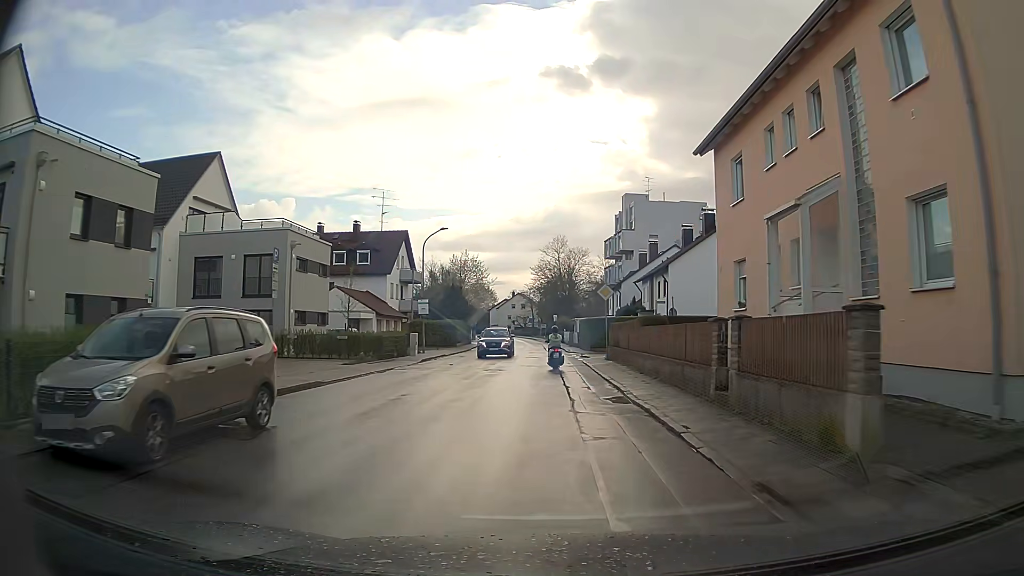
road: residential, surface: asphalt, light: Day
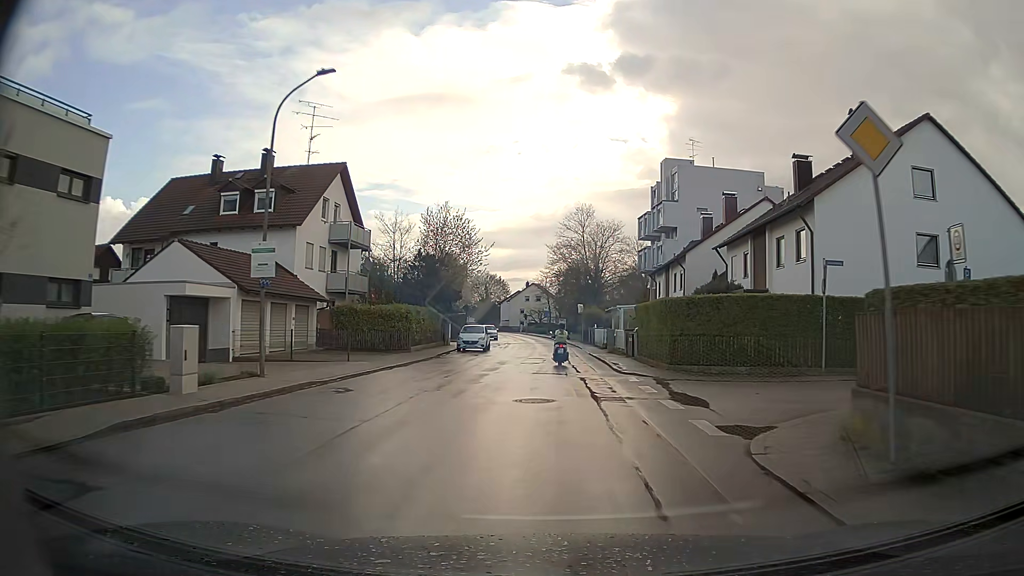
(-0.5, +25.3) m; -2°
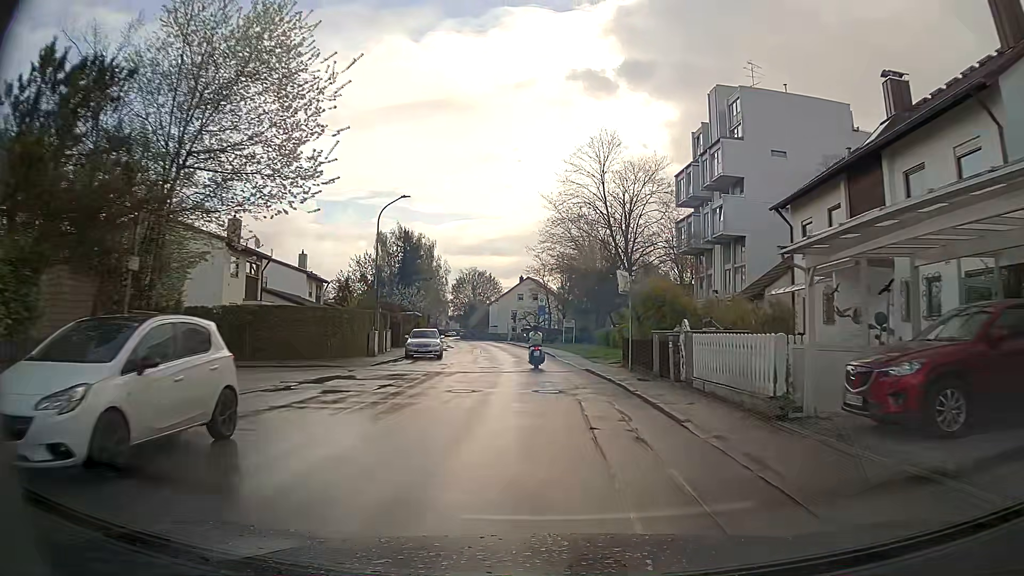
(+0.3, +34.0) m; -1°
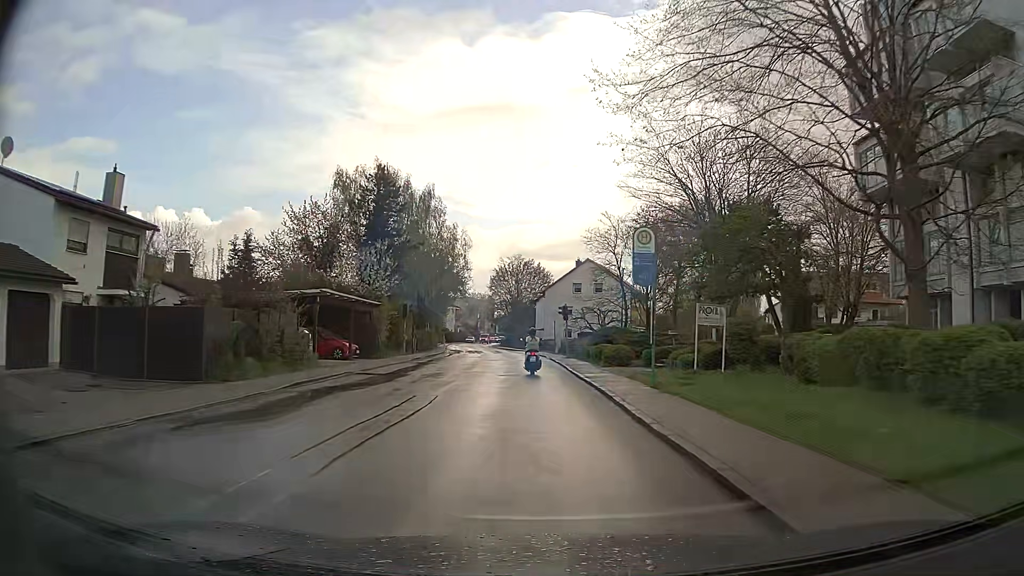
(-0.9, +35.3) m; -4°
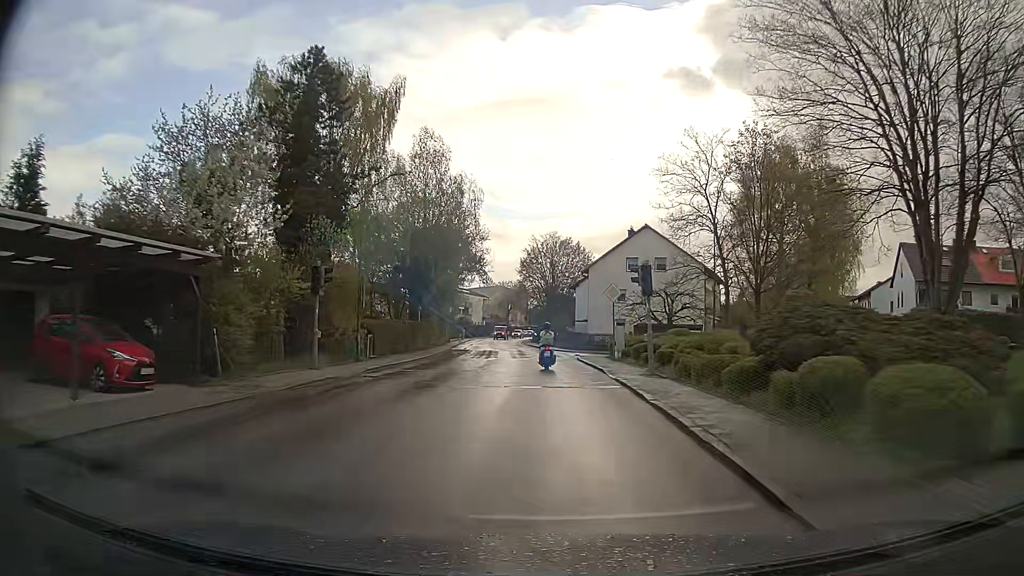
(-0.6, +21.2) m; -3°
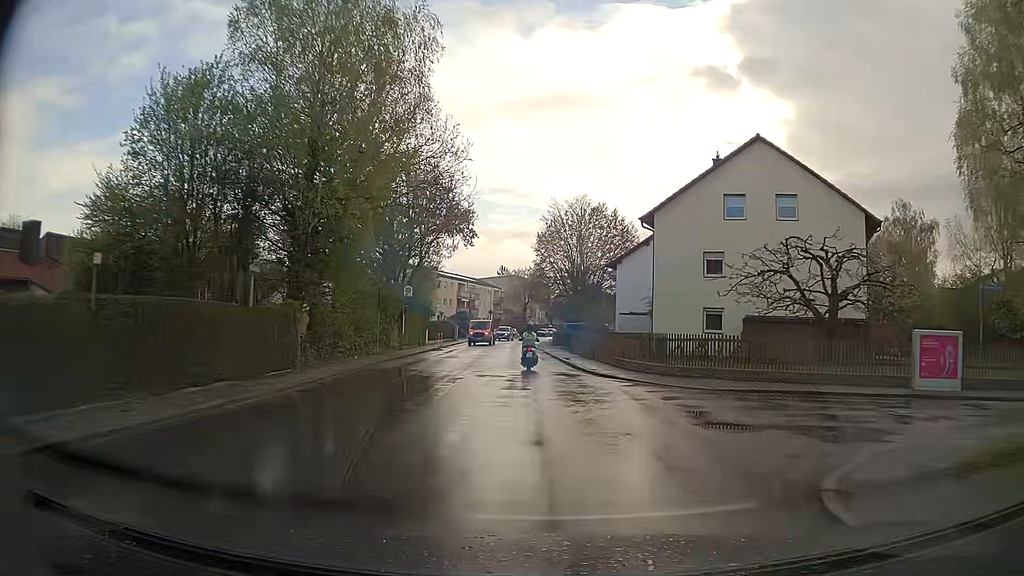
(-0.5, +28.3) m; -2°
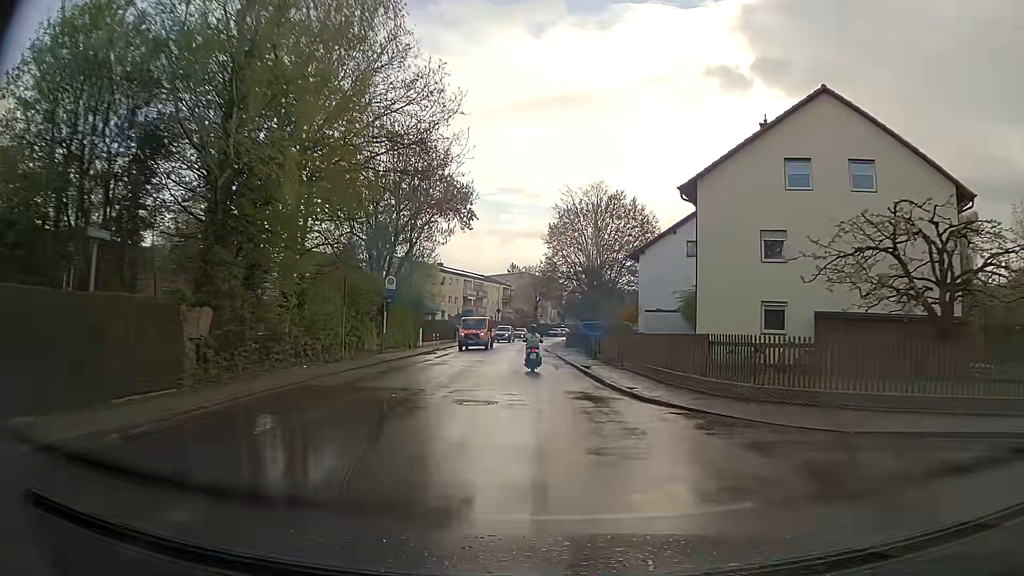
(-0.1, +7.3) m; -1°
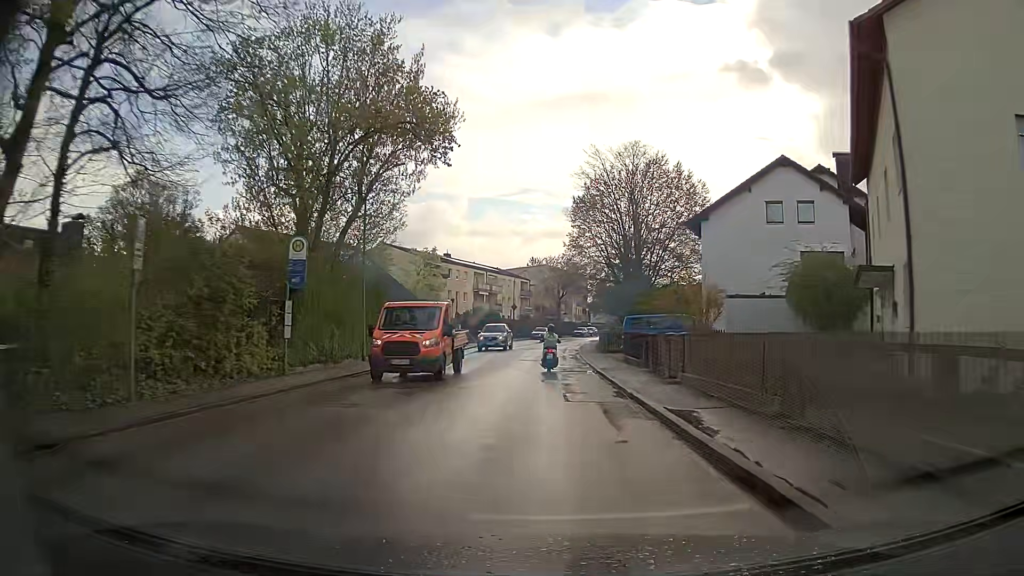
(-0.3, +14.8) m; -3°
(0, +10) (0, +20) (0, +30) (0, +40) (+1, +50) (+1, +60) (+2, +70) (+4, +80) (+6, +90) (+8, +99) m
